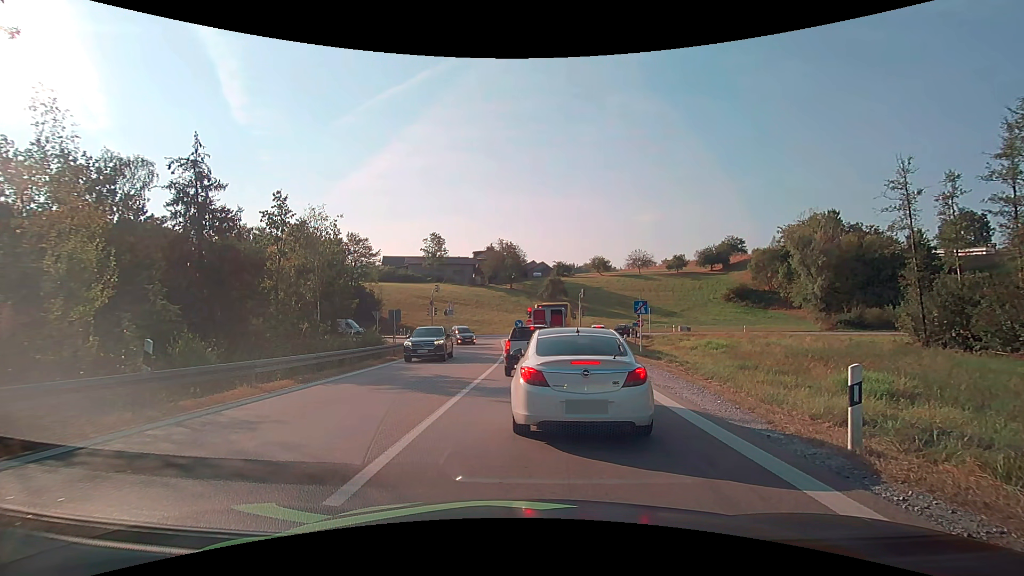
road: motorway_link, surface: asphalt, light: Day
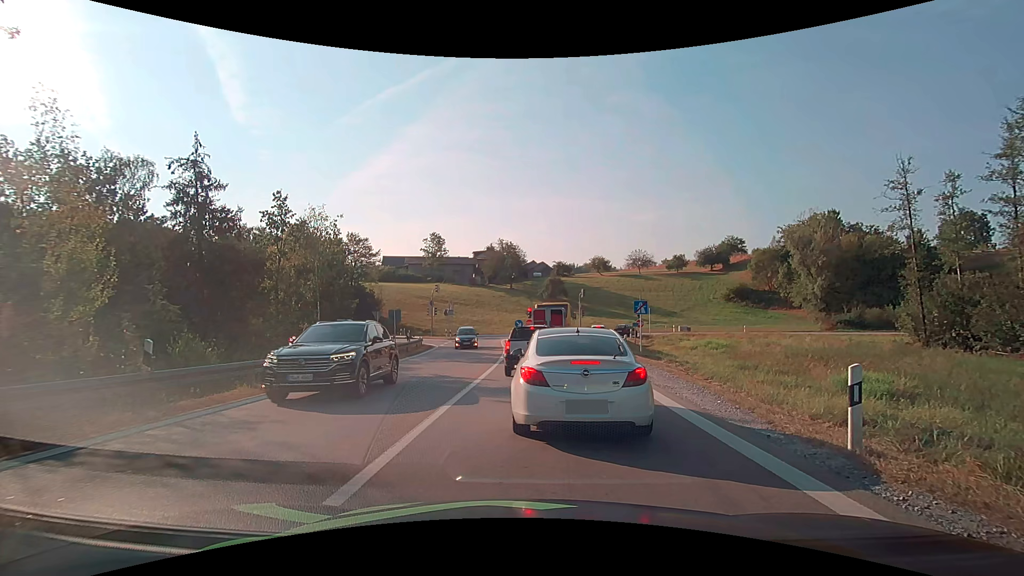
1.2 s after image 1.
(0.0, 0.0) m; 0°
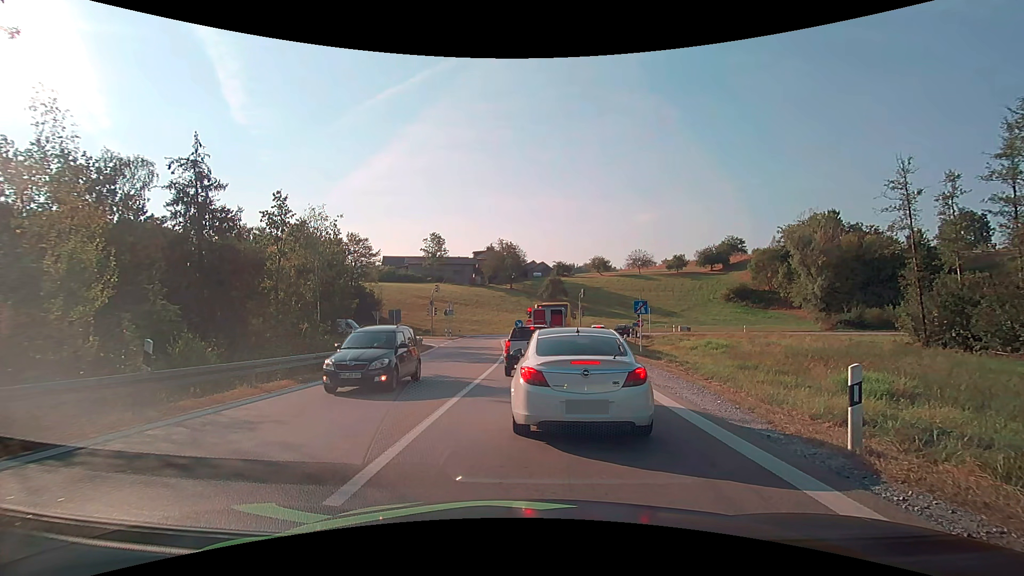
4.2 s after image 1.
(0.0, 0.0) m; 0°
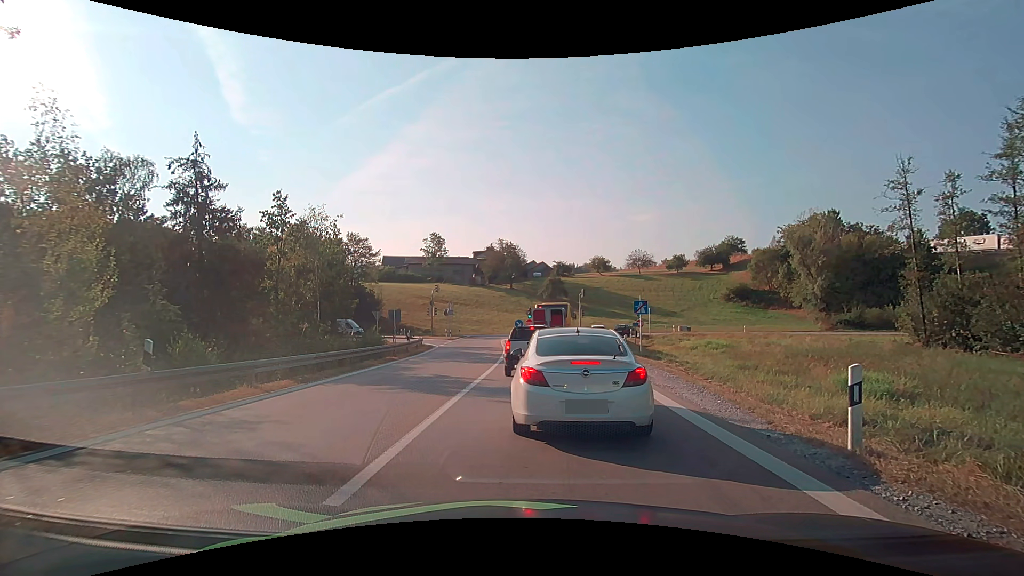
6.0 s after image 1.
(0.0, 0.0) m; 0°
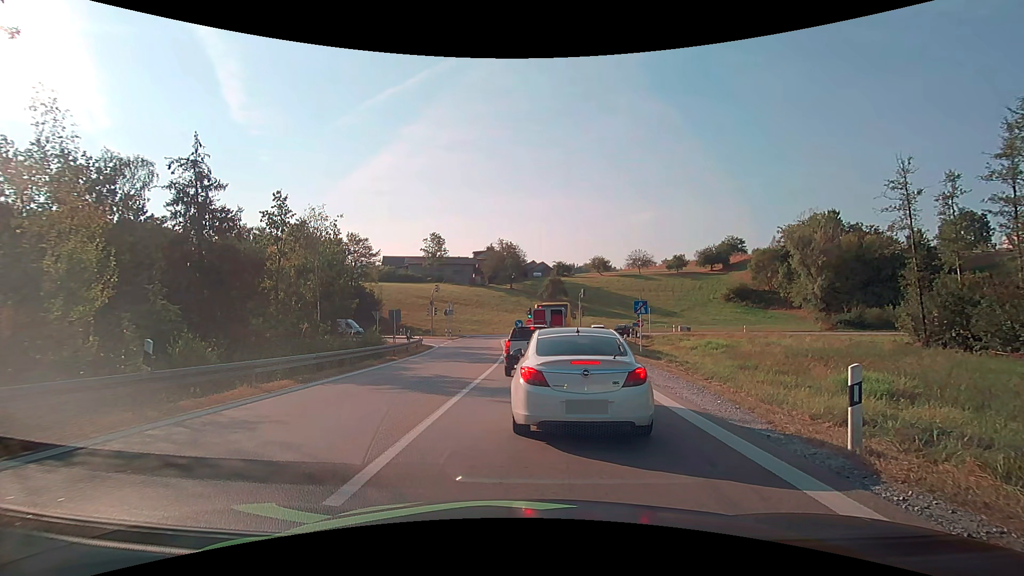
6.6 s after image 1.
(0.0, 0.0) m; 0°
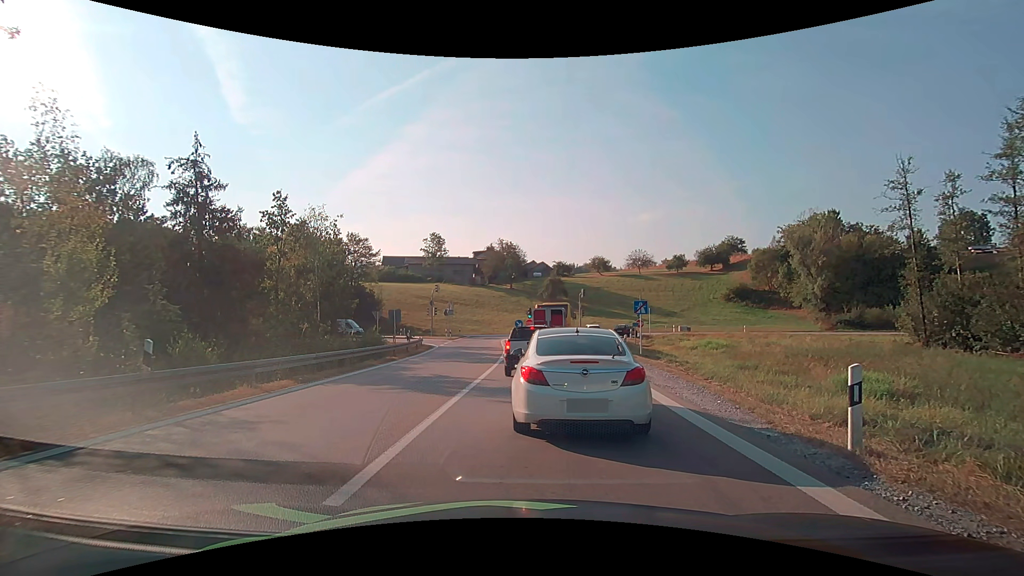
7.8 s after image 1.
(0.0, 0.0) m; 0°
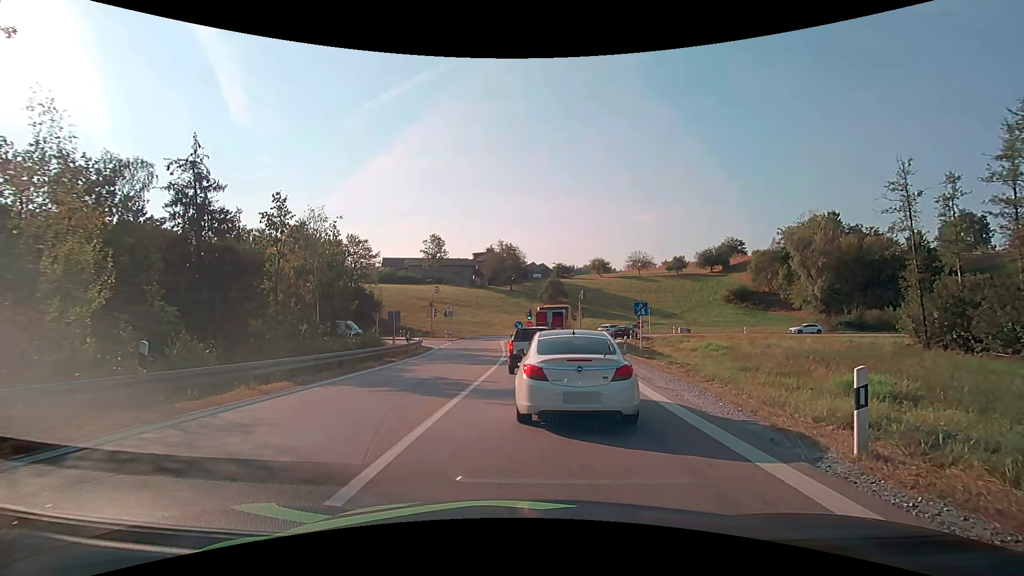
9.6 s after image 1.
(0.0, +0.1) m; 0°
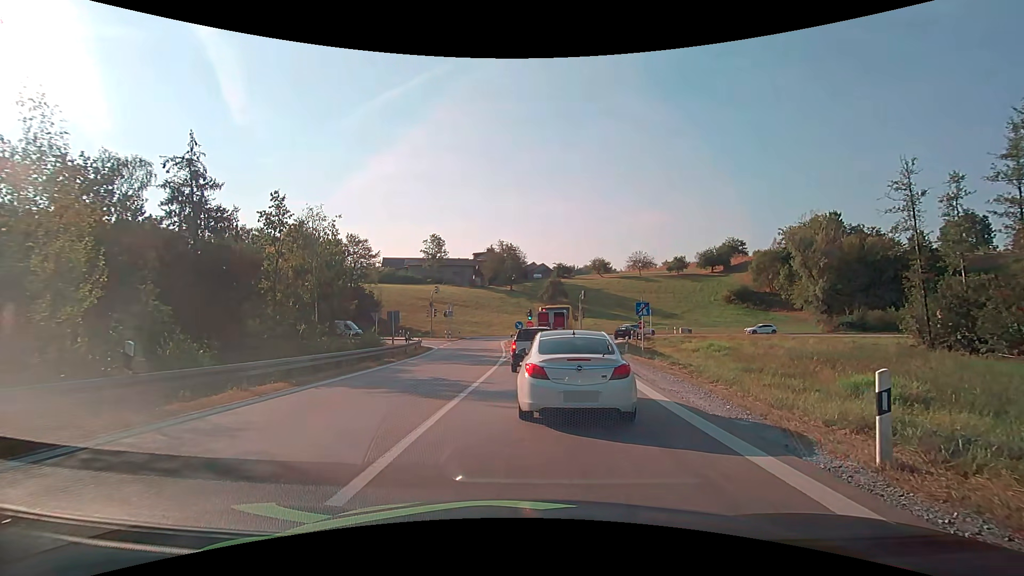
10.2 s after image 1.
(0.0, +0.4) m; 0°
